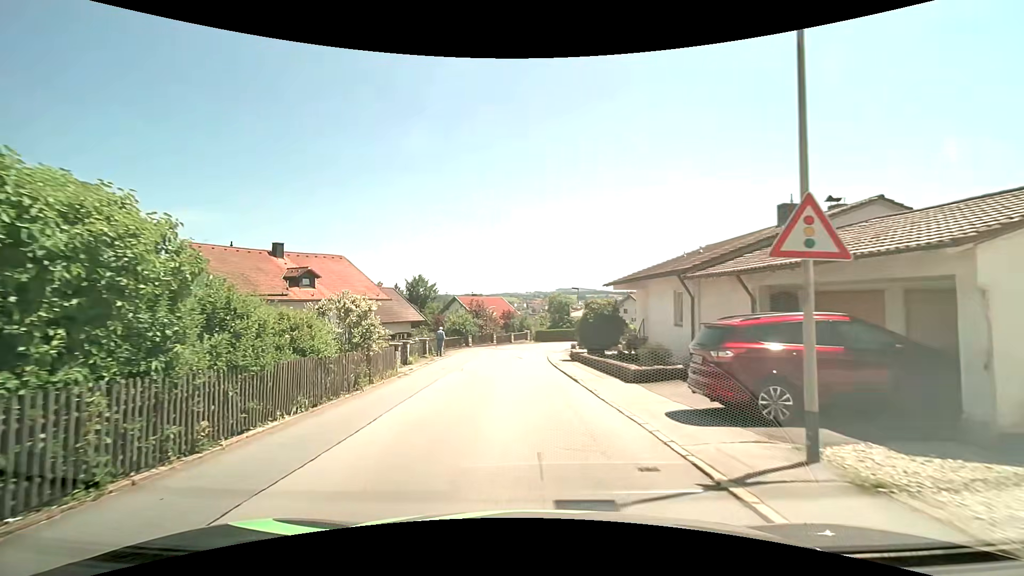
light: Day
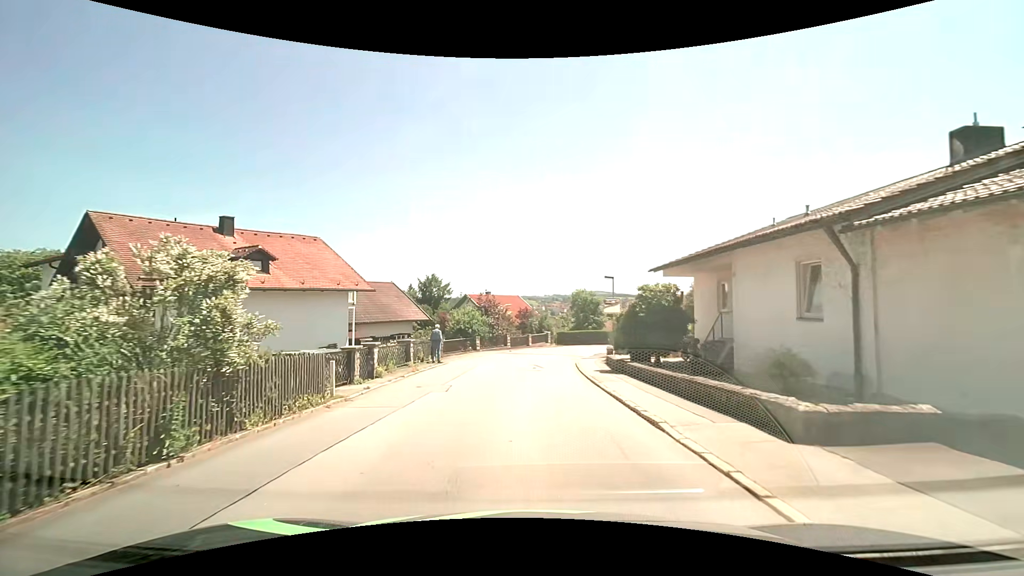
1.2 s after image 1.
(-0.1, +7.8) m; -1°
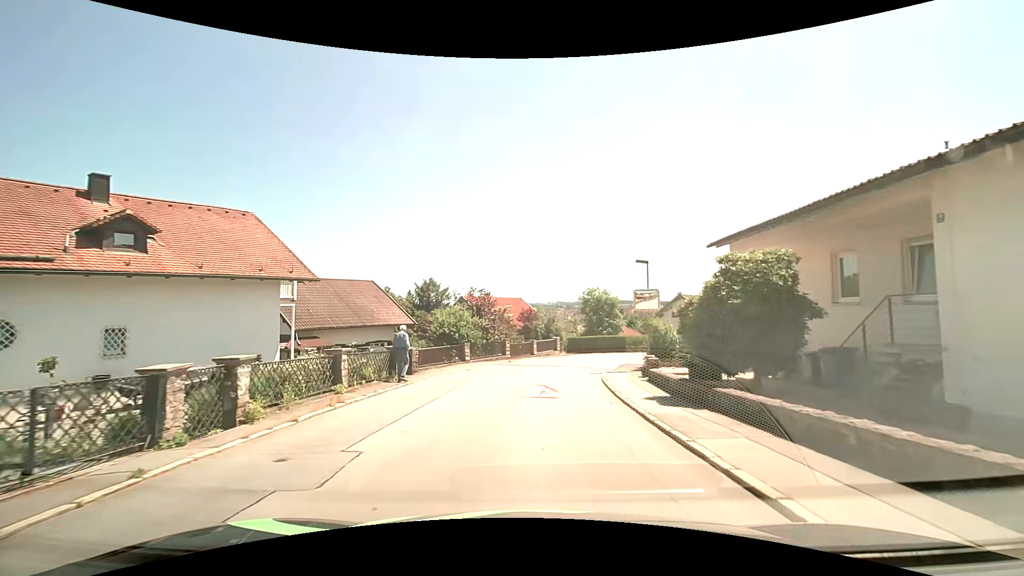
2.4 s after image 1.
(-0.2, +7.9) m; -2°
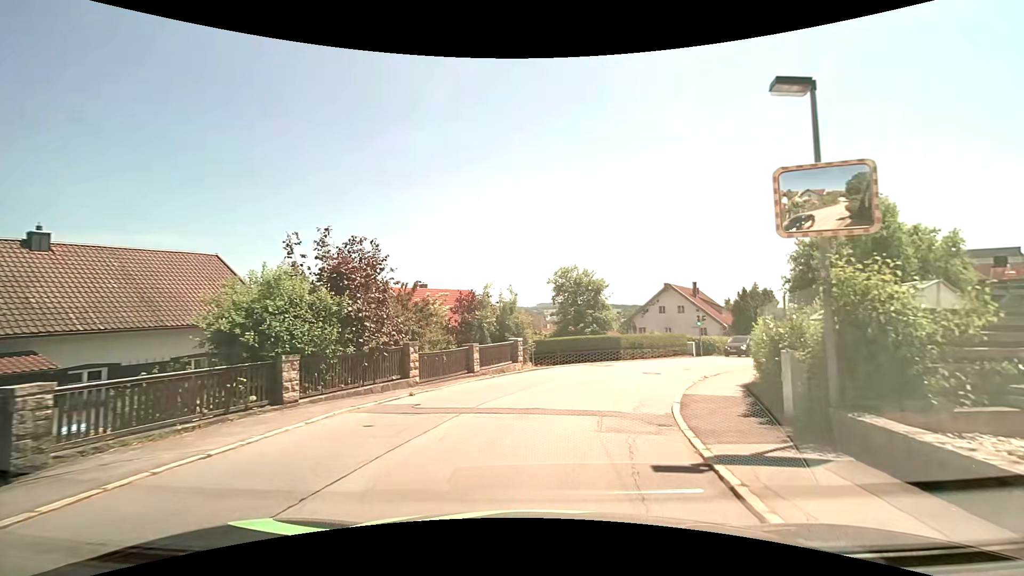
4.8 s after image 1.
(+0.6, +15.8) m; +5°
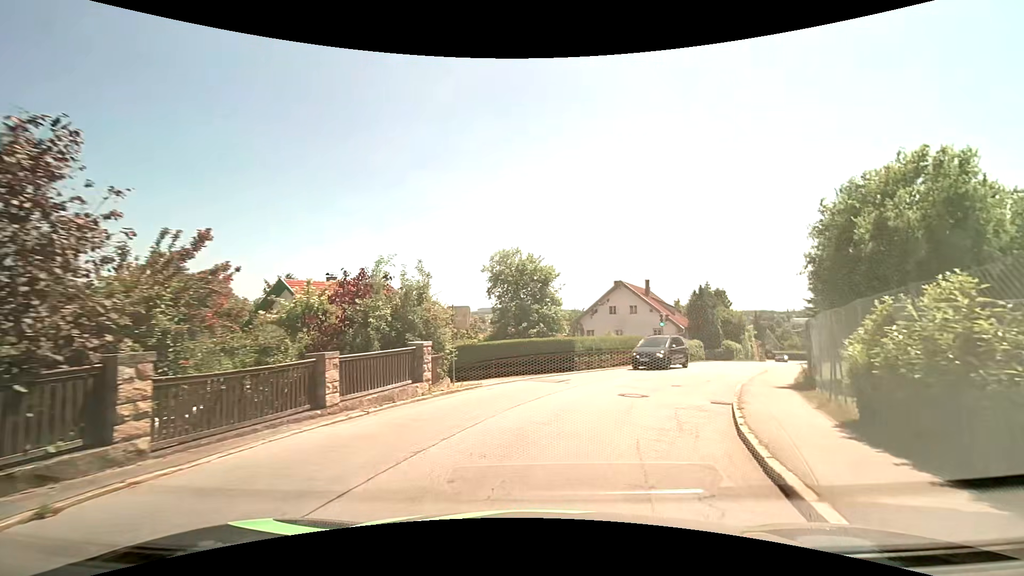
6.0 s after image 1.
(+0.4, +7.7) m; +6°
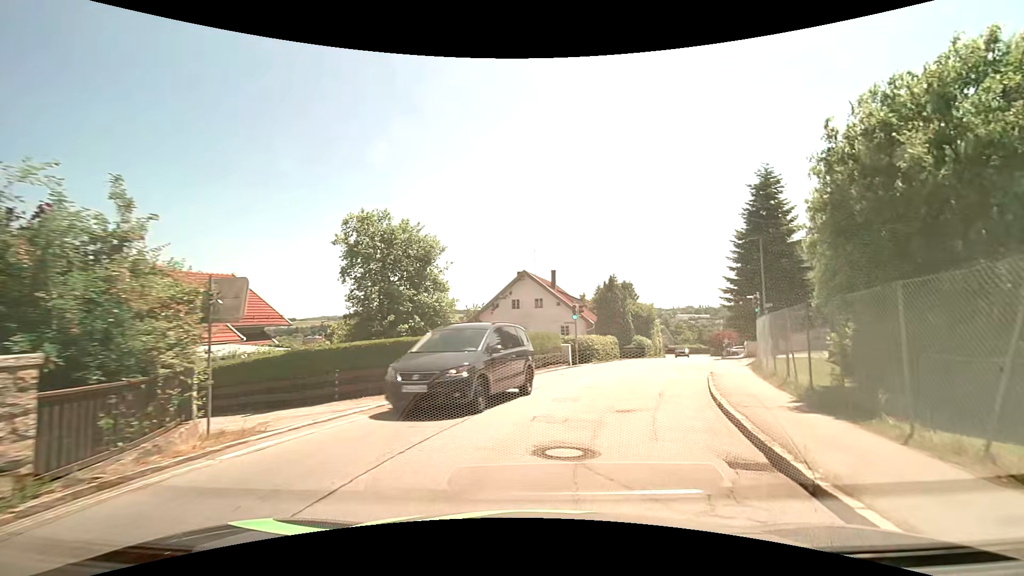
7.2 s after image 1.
(+0.8, +7.3) m; +12°
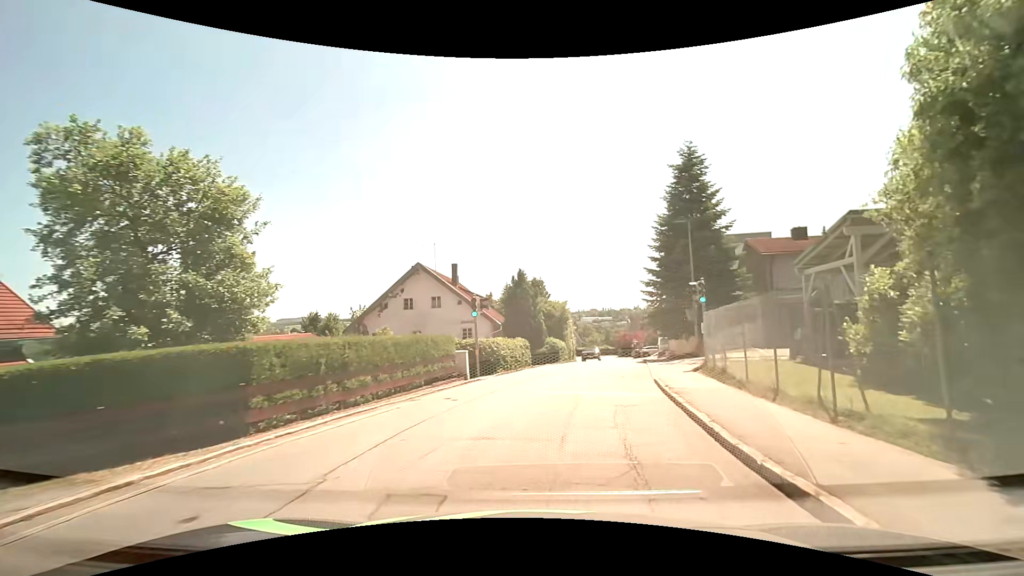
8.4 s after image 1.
(+0.6, +6.9) m; +12°
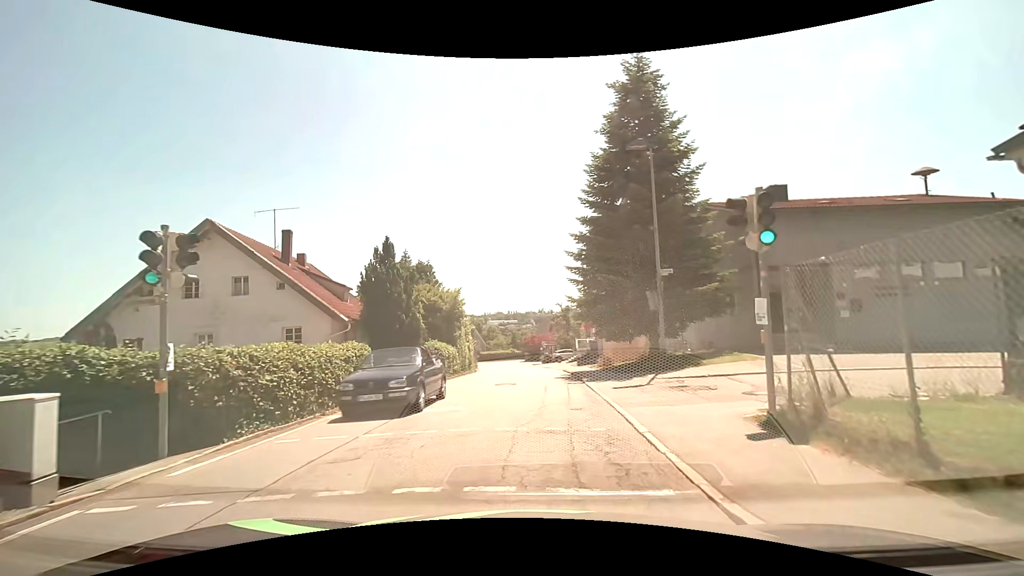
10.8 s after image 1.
(+1.0, +13.0) m; +9°
(0, +10) (0, +20) (0, +30) (0, +40) (-1, +50) (-2, +60) (-3, +70) (-4, +80) (-5, +90) (-5, +100) m
